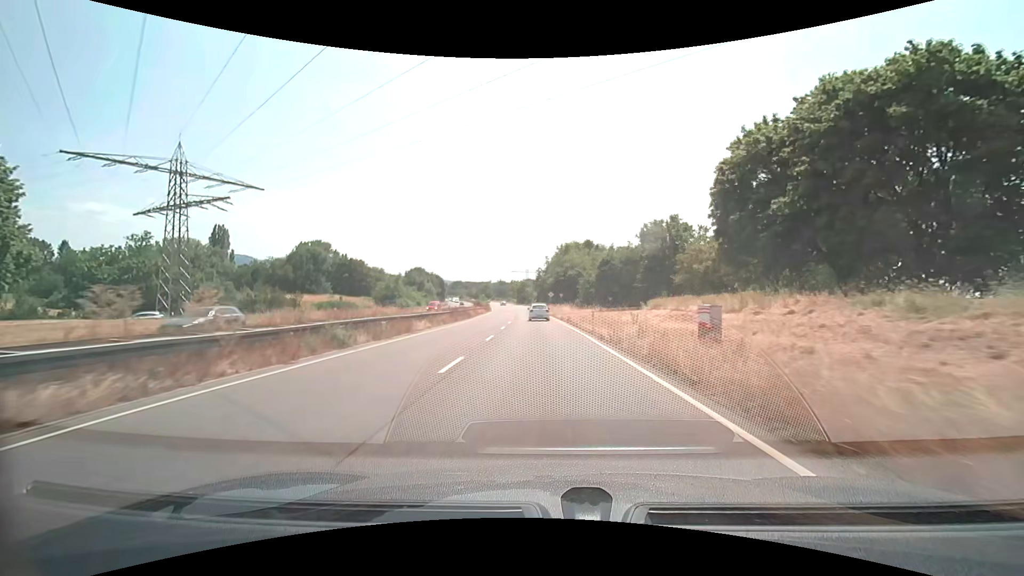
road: trunk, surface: asphalt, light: Day
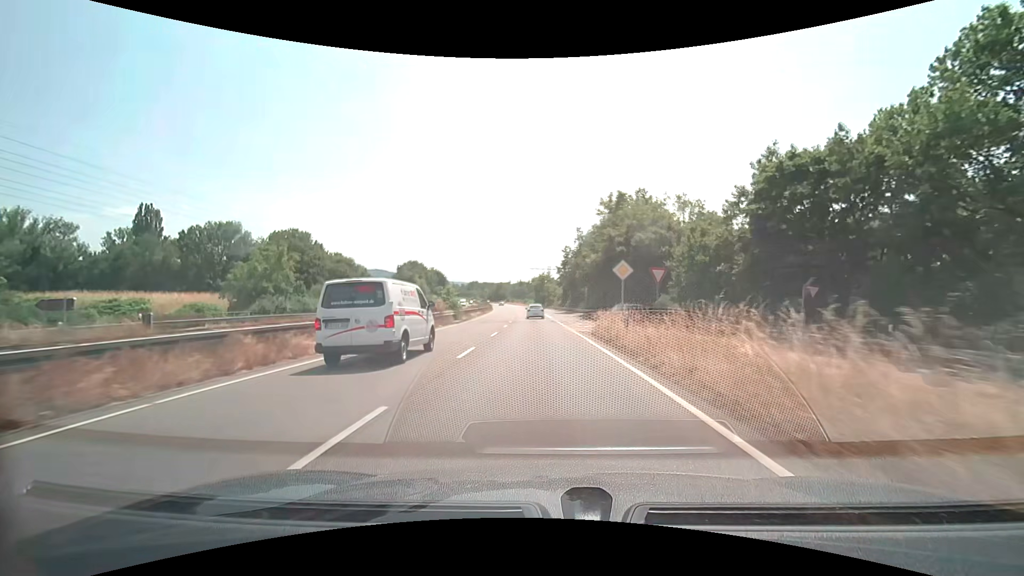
(-1.0, +51.4) m; -3°
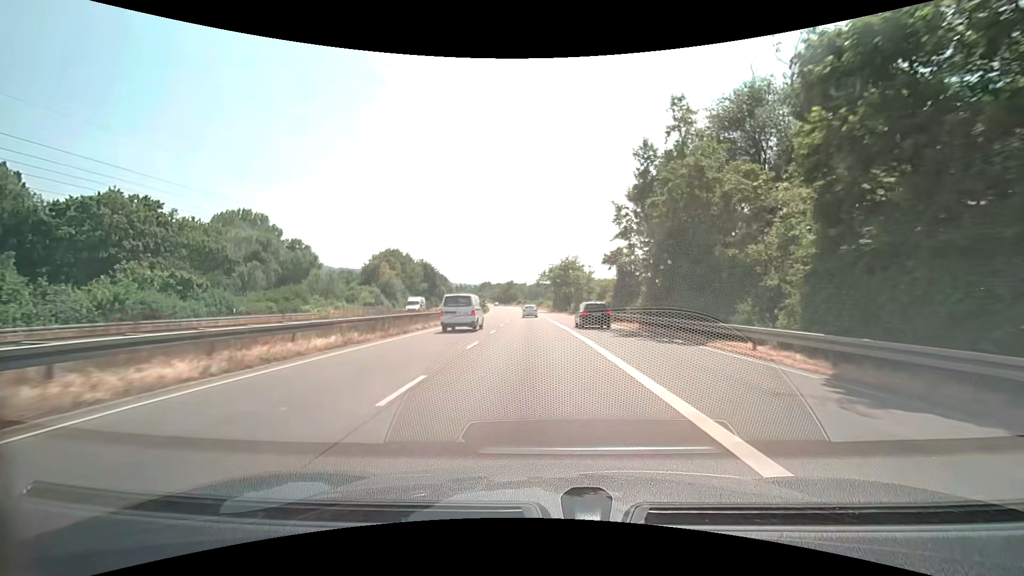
(-1.0, +51.1) m; -2°
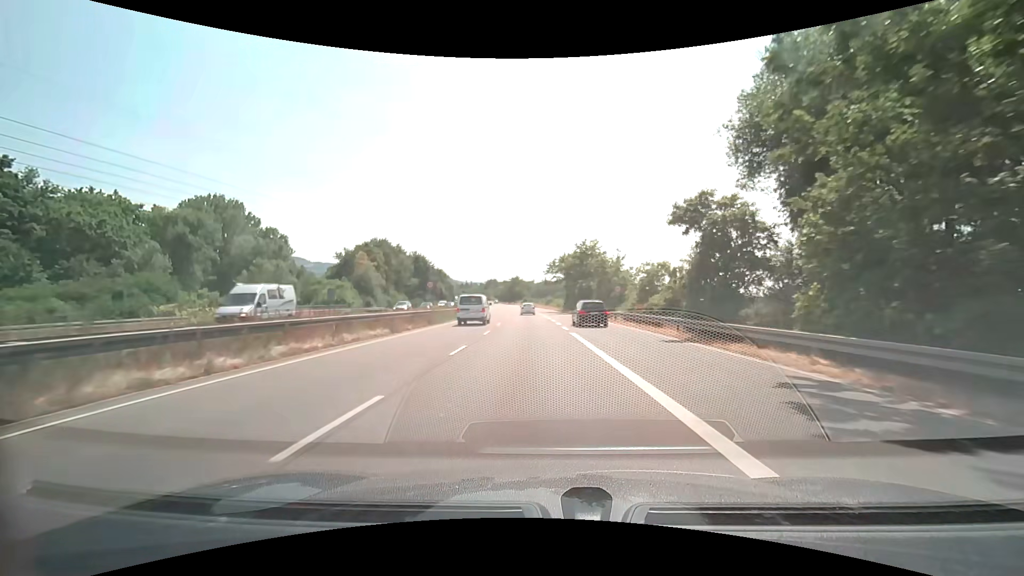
(-0.1, +20.4) m; -1°
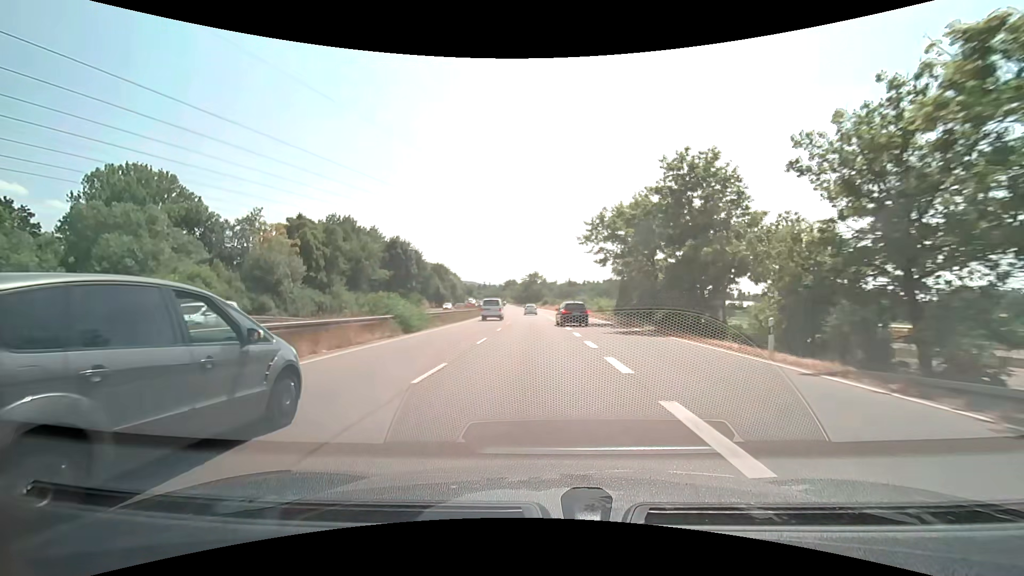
(-0.9, +40.8) m; -2°
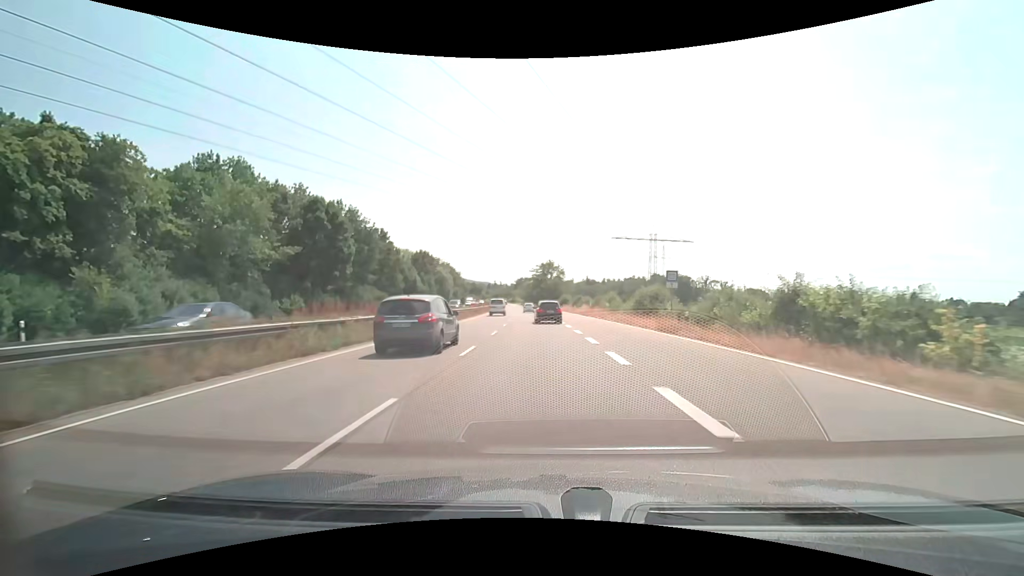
(-0.7, +40.8) m; -2°
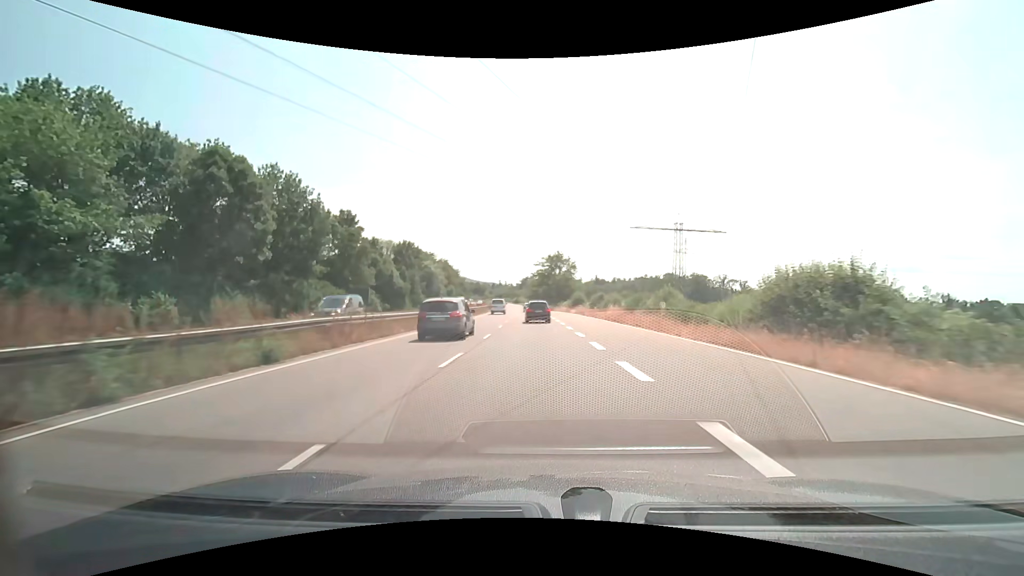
(-0.1, +20.4) m; -1°
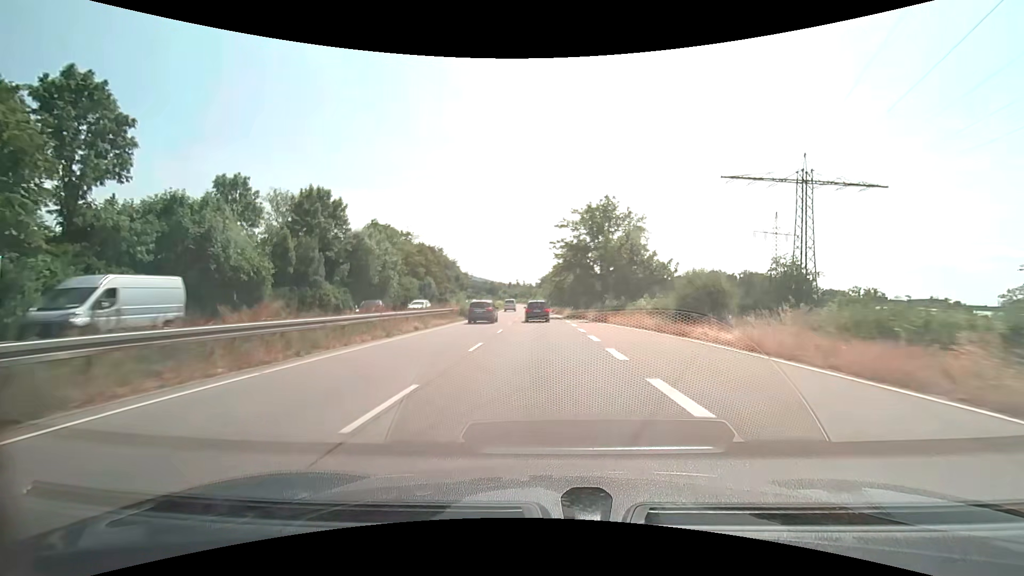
(-1.2, +50.7) m; -2°
(0, +10) (0, +20) (0, +30) (0, +40) (-1, +50) (-1, +60) (-1, +70) (-2, +80) (-2, +90) (-2, +100) m
